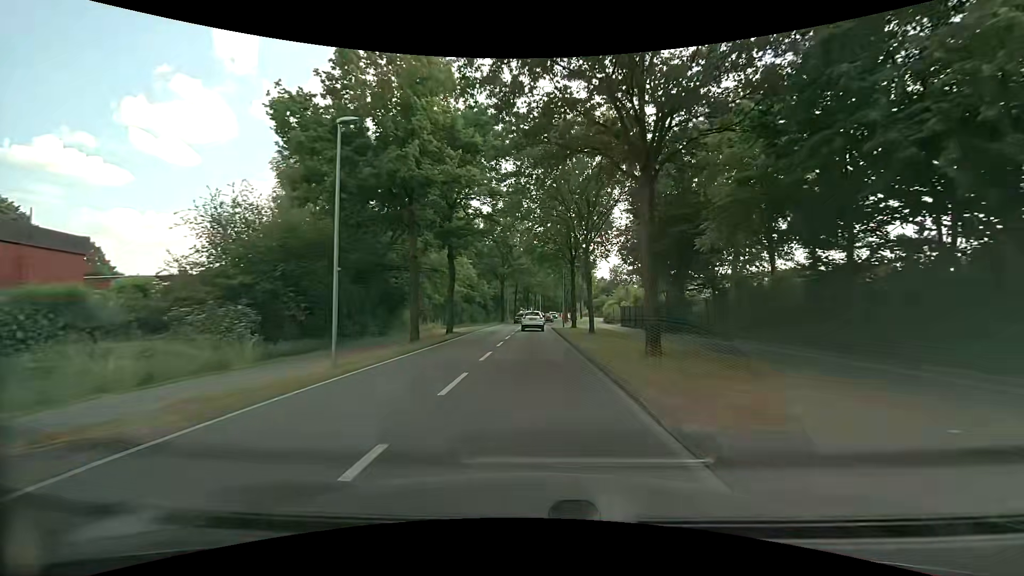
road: tertiary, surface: asphalt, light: Day
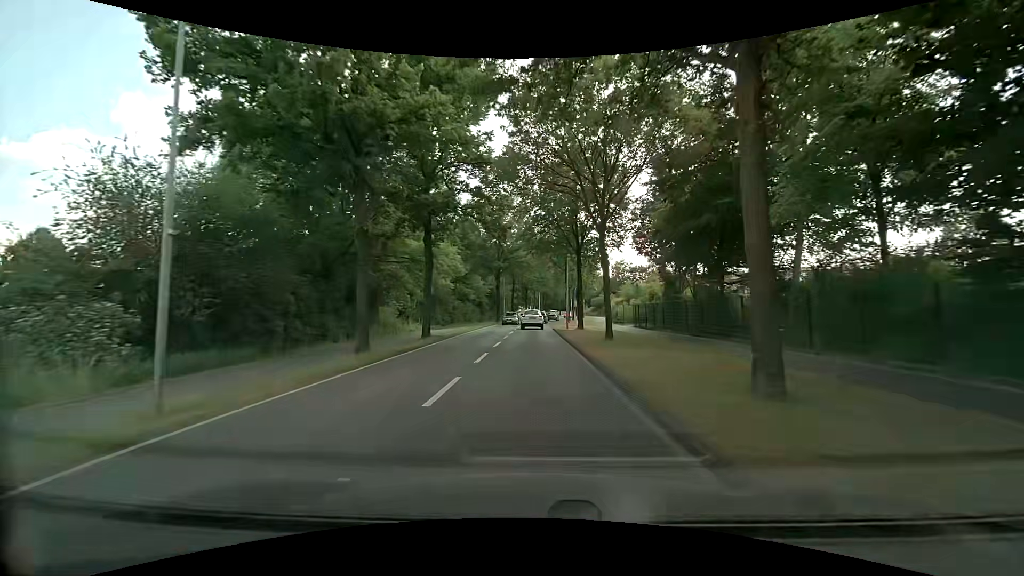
(0.0, +7.1) m; +1°
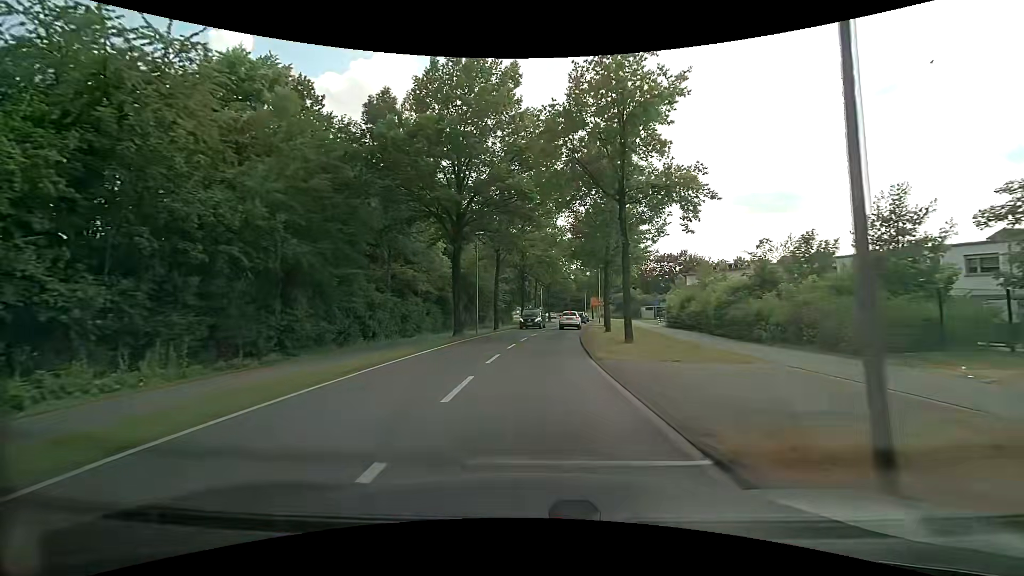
(-0.3, +36.2) m; 0°
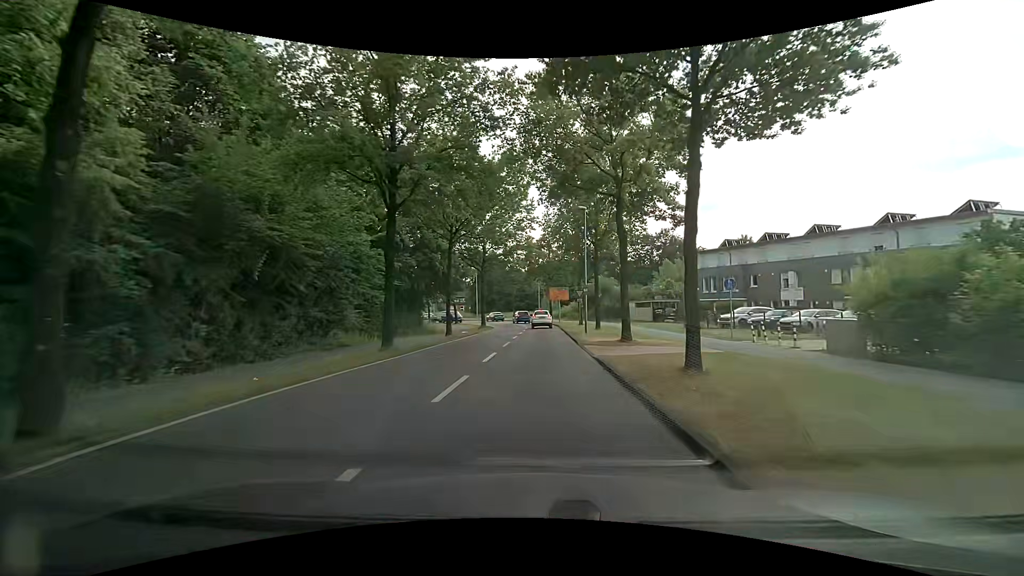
(+1.7, +36.3) m; +6°
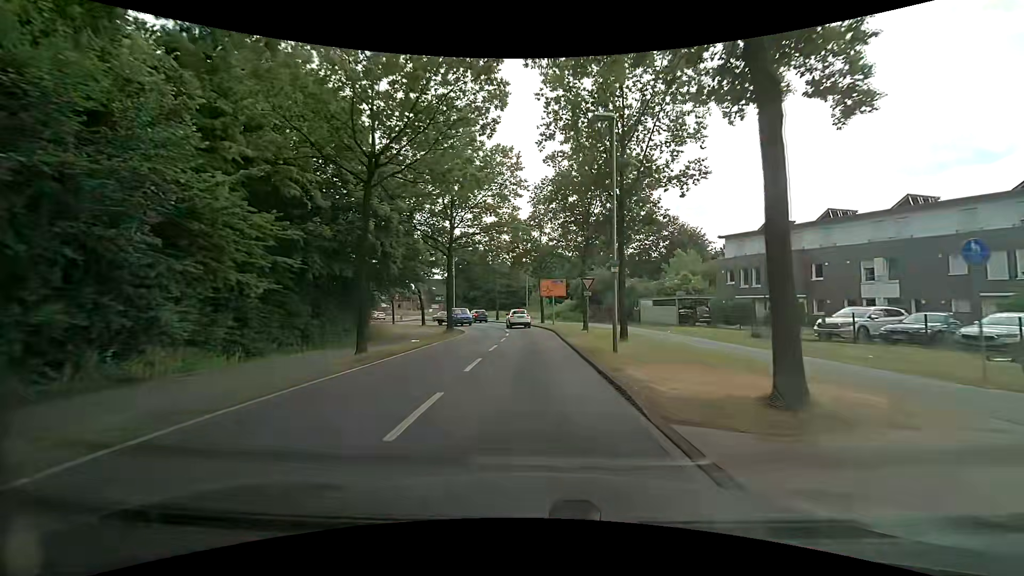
(+0.2, +14.3) m; +1°
(0, +10) (0, +20) (0, +30) (-1, +40) (-2, +50) (-5, +59) (-9, +69) (-14, +77) (-20, +85) (-27, +92) m
